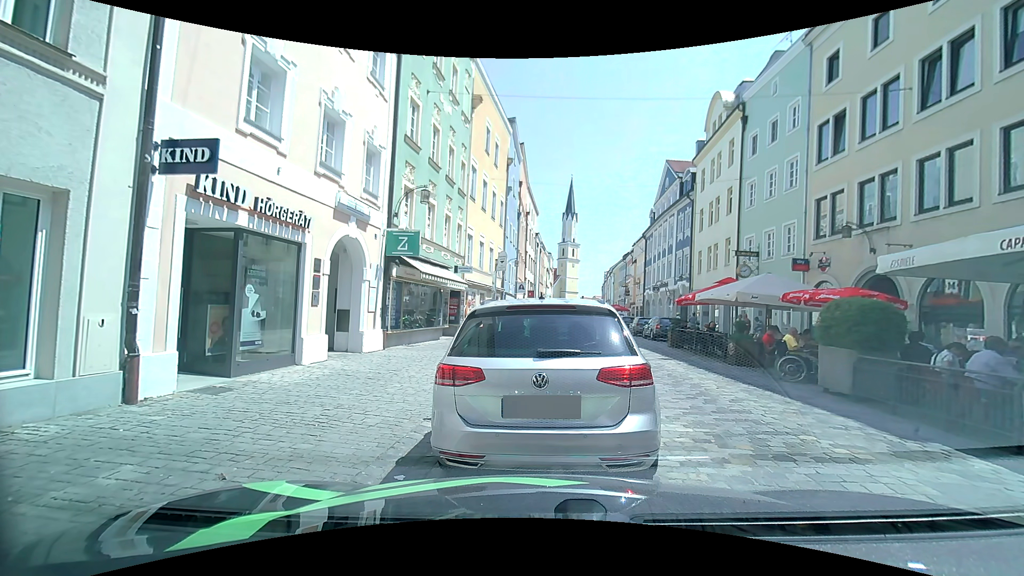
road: residential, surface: sett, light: Day
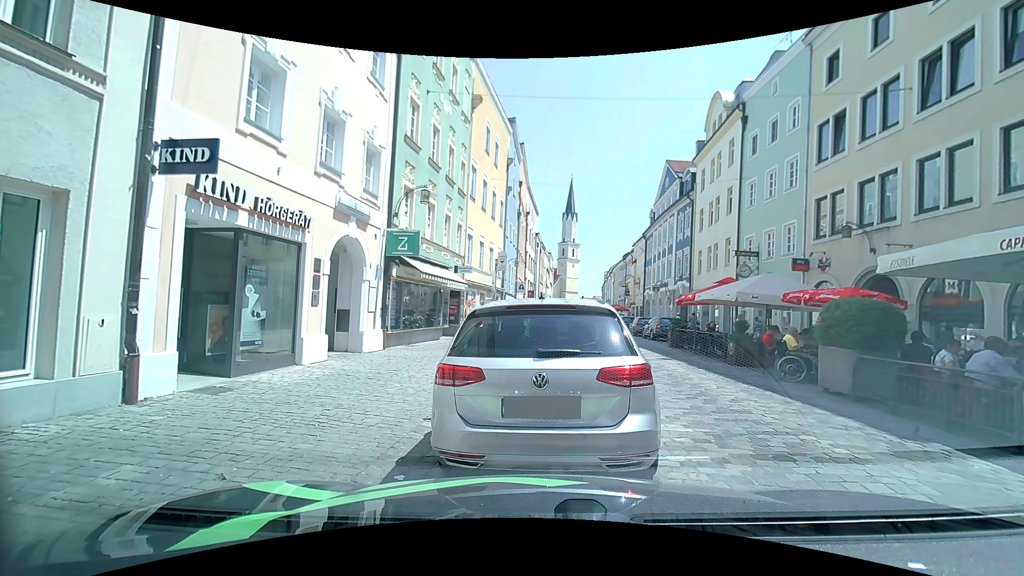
(0.0, 0.0) m; 0°
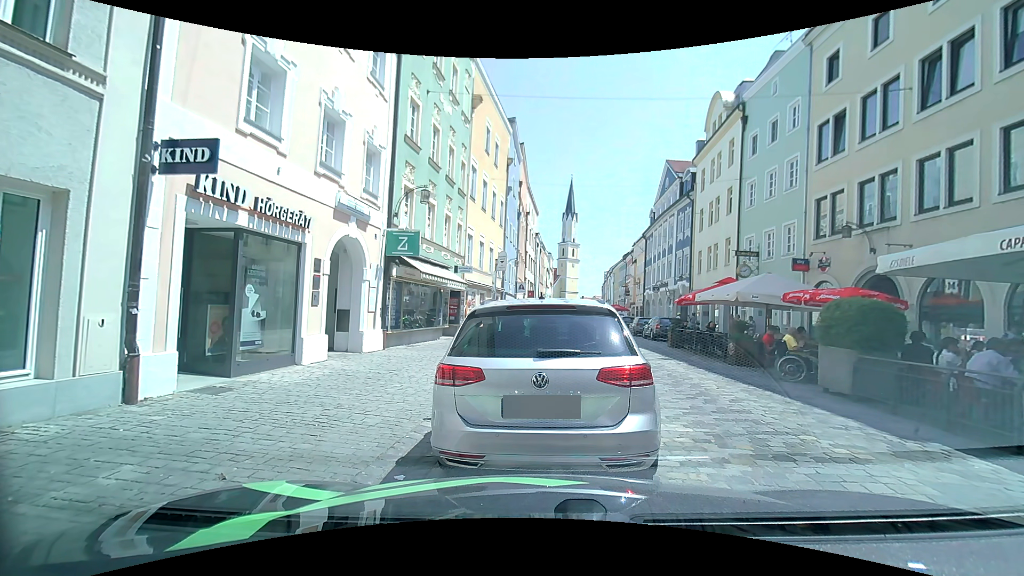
(0.0, 0.0) m; 0°
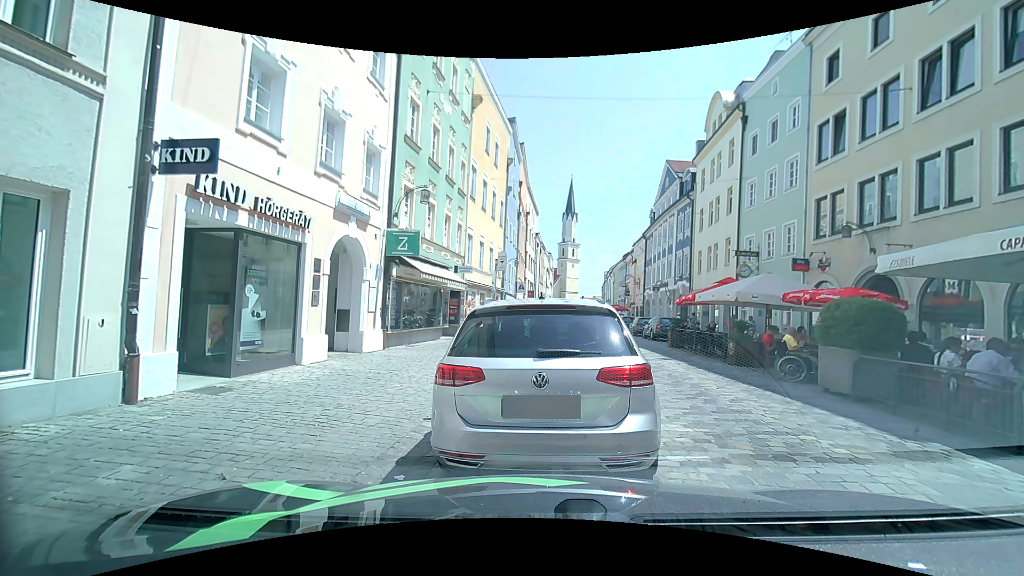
(0.0, 0.0) m; 0°
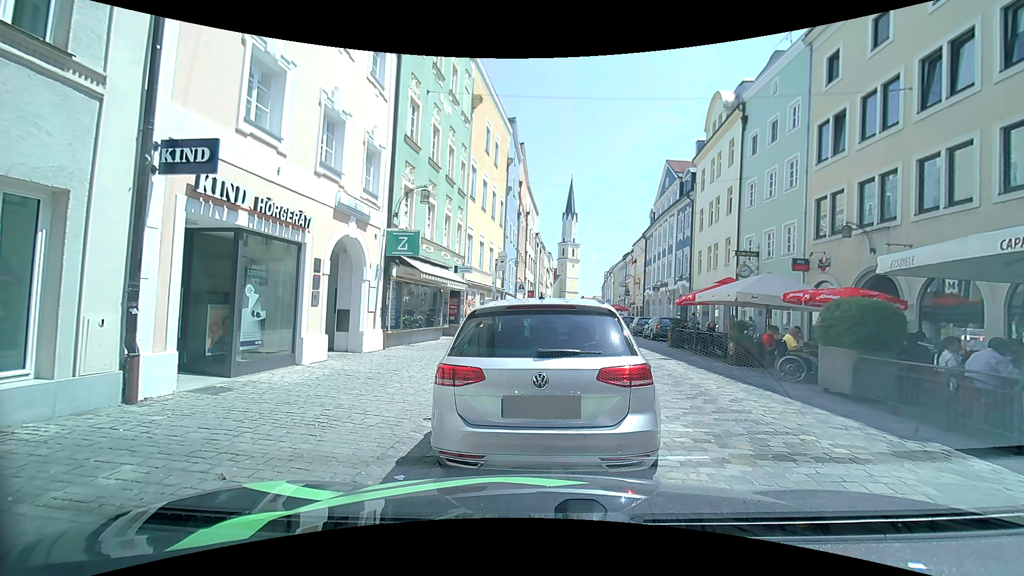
(0.0, 0.0) m; 0°
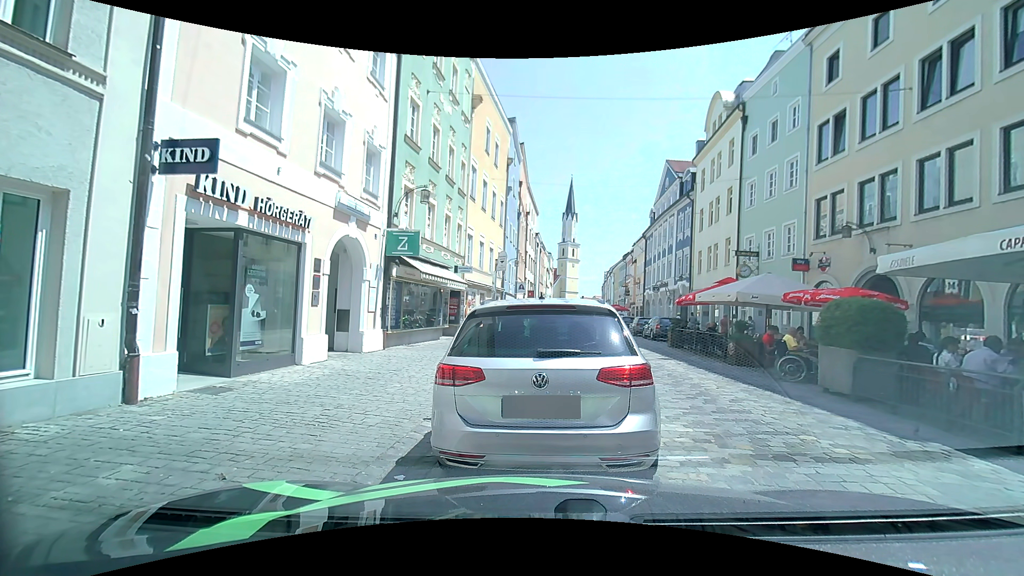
(0.0, 0.0) m; 0°
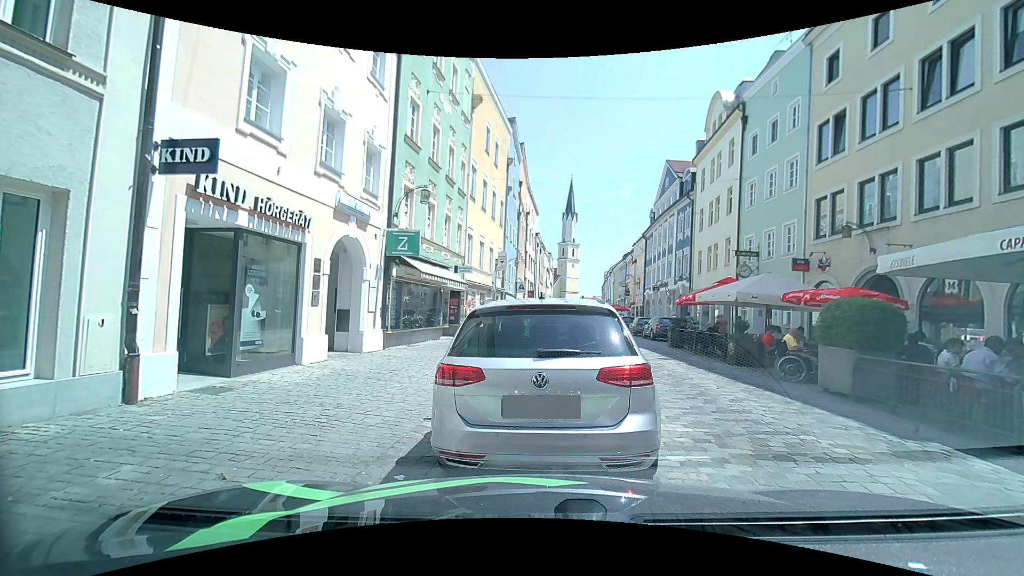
(0.0, 0.0) m; 0°
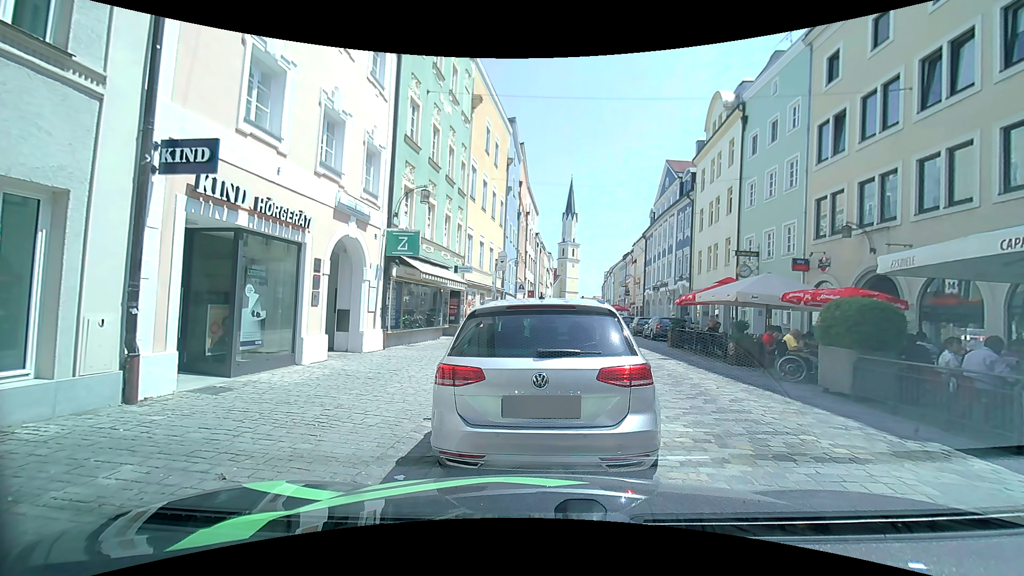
(0.0, 0.0) m; 0°
